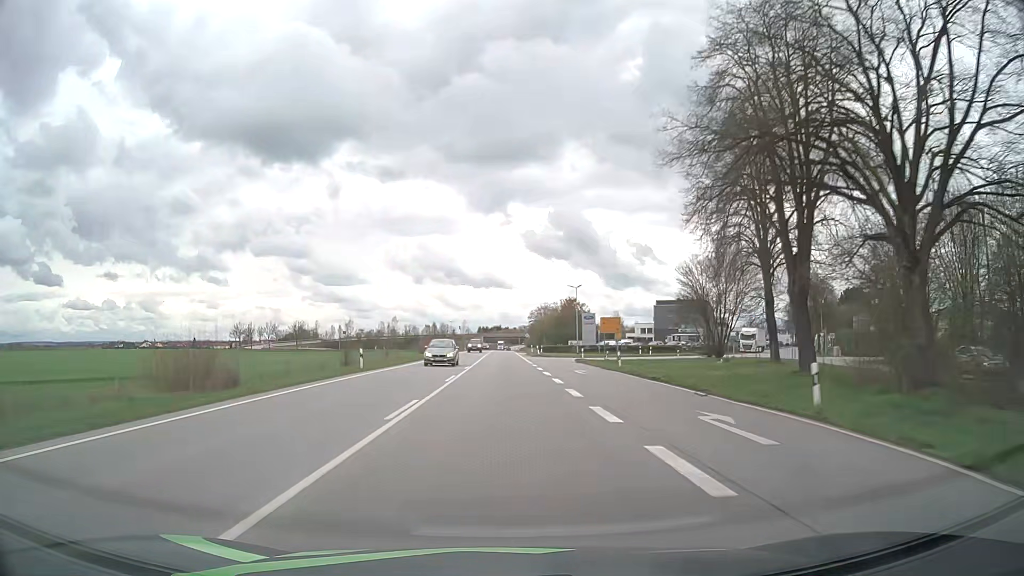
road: primary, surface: asphalt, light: Day
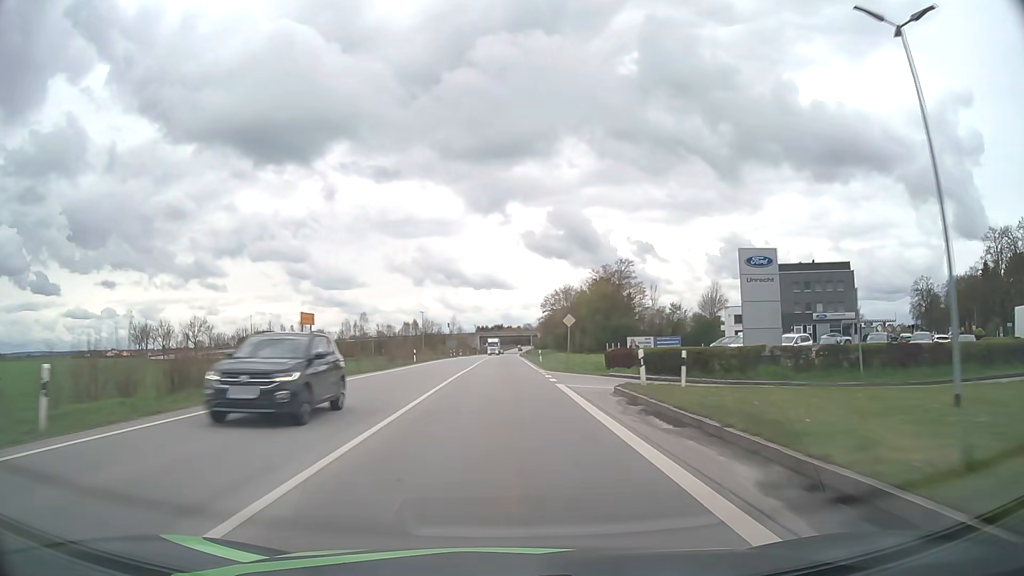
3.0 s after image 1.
(-0.3, +71.8) m; 0°
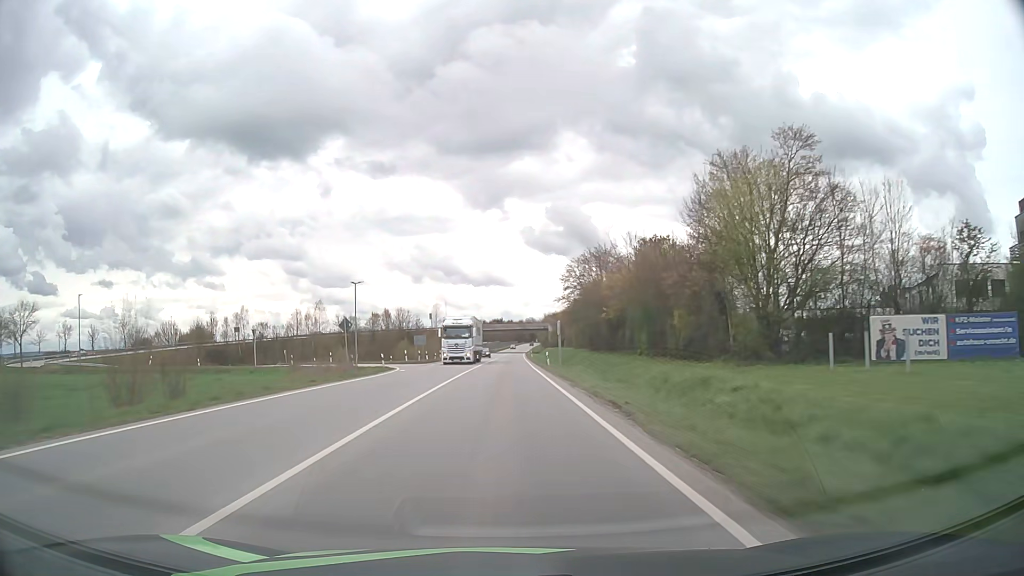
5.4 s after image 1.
(0.0, +56.9) m; 0°
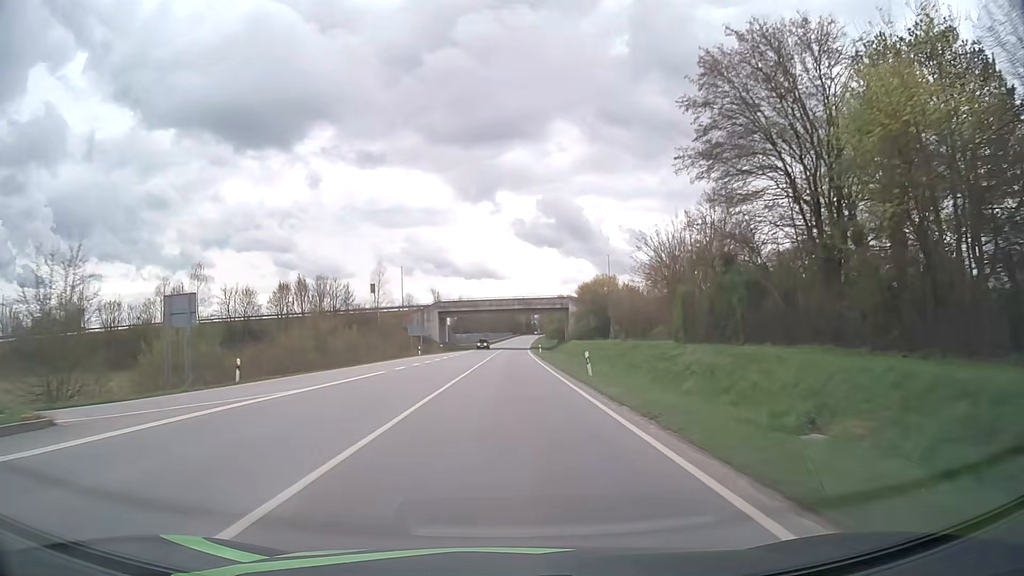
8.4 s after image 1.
(+0.1, +71.3) m; 0°
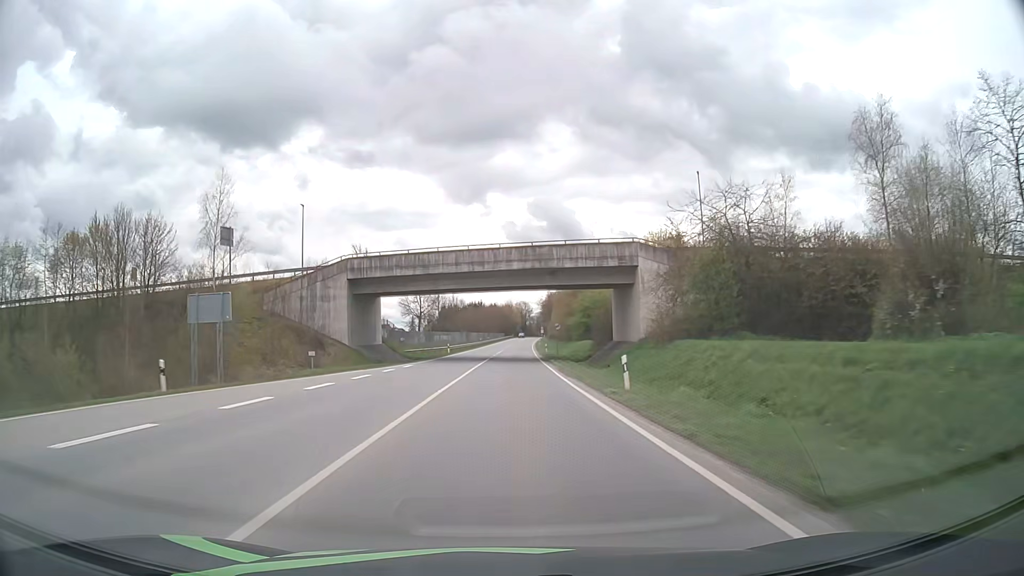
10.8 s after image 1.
(+0.5, +57.6) m; +1°
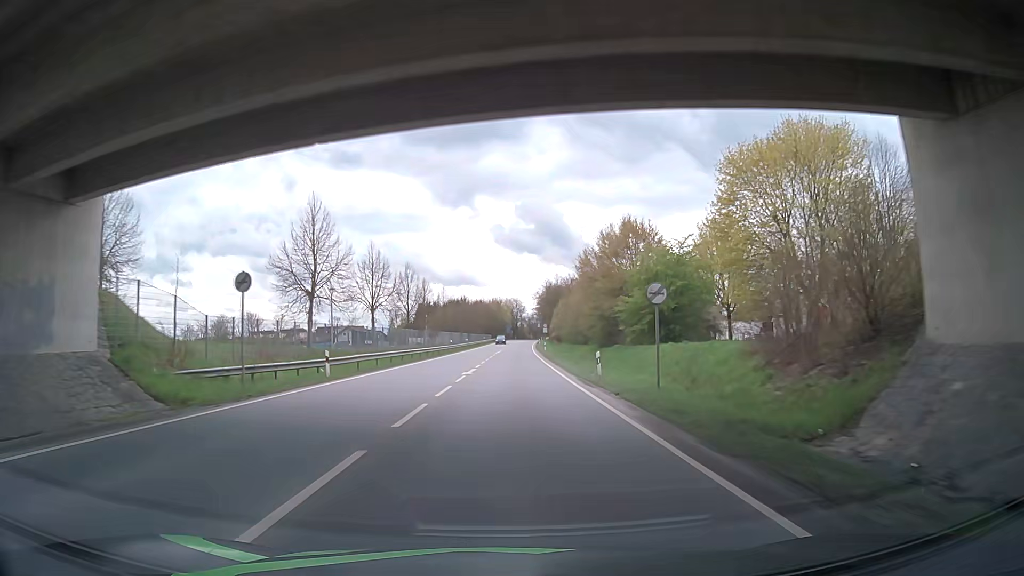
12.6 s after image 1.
(+0.3, +43.4) m; +1°
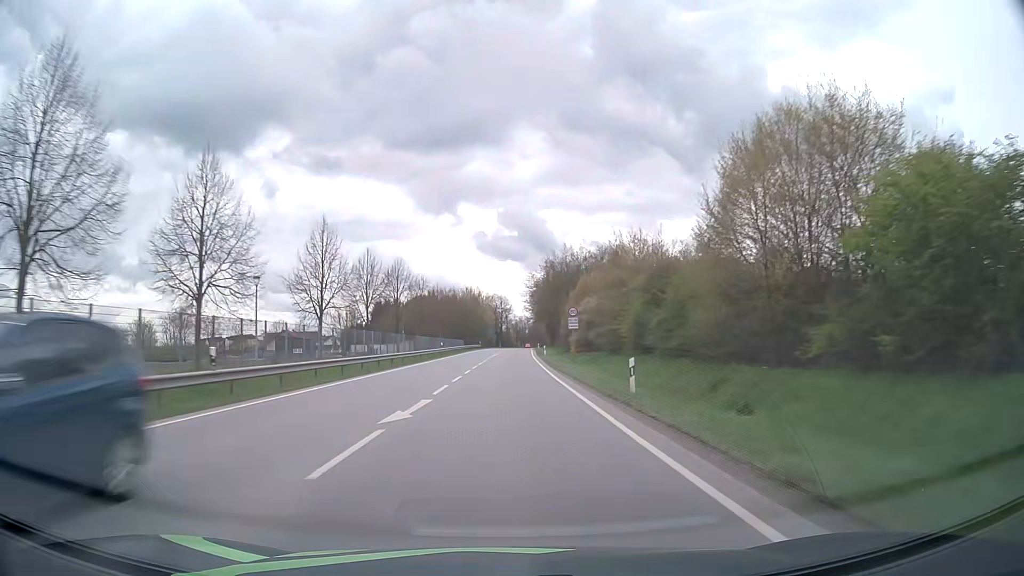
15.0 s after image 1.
(+0.7, +58.1) m; +1°
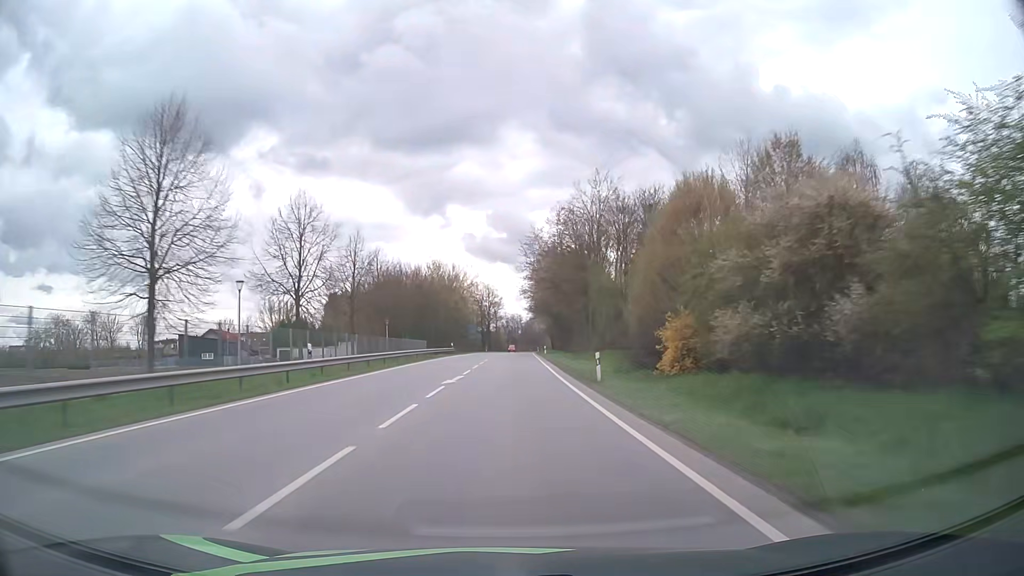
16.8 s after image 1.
(+0.3, +43.7) m; +1°
(0, +10) (0, +20) (0, +30) (0, +40) (+1, +50) (+1, +60) (+1, +70) (+1, +80) (+1, +90) (+2, +100) m
